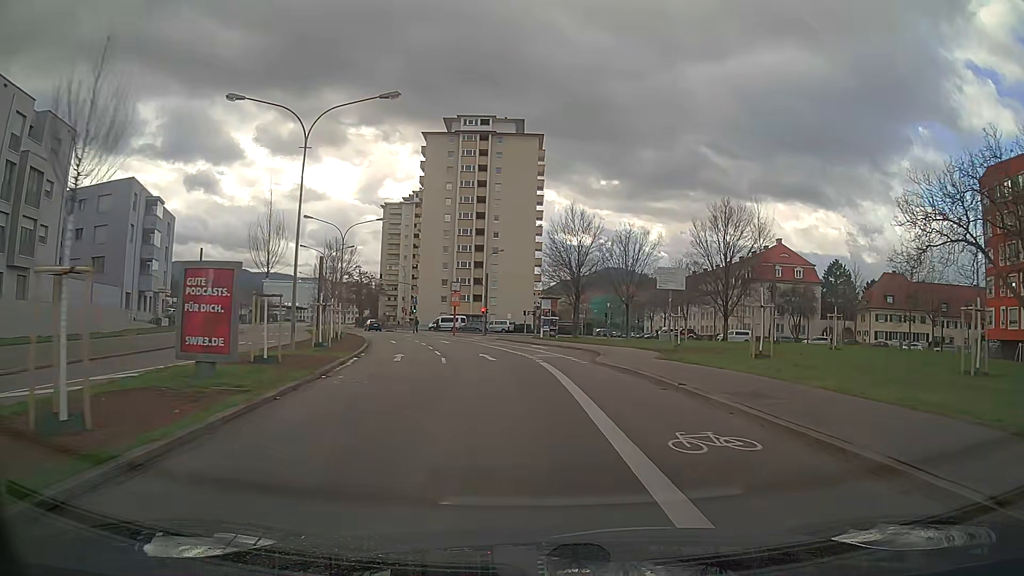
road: secondary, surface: asphalt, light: Day
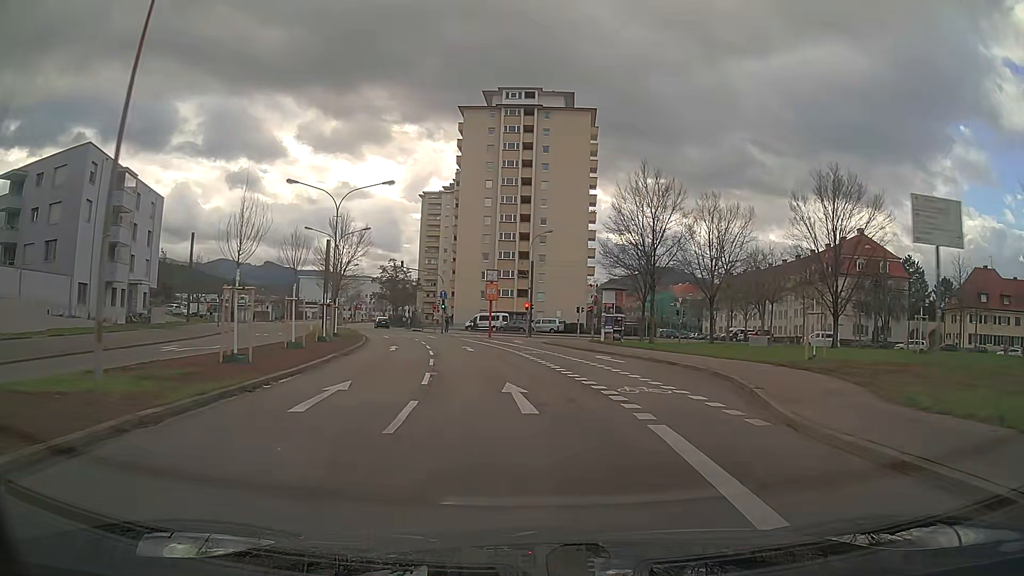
(-0.5, +14.3) m; -4°
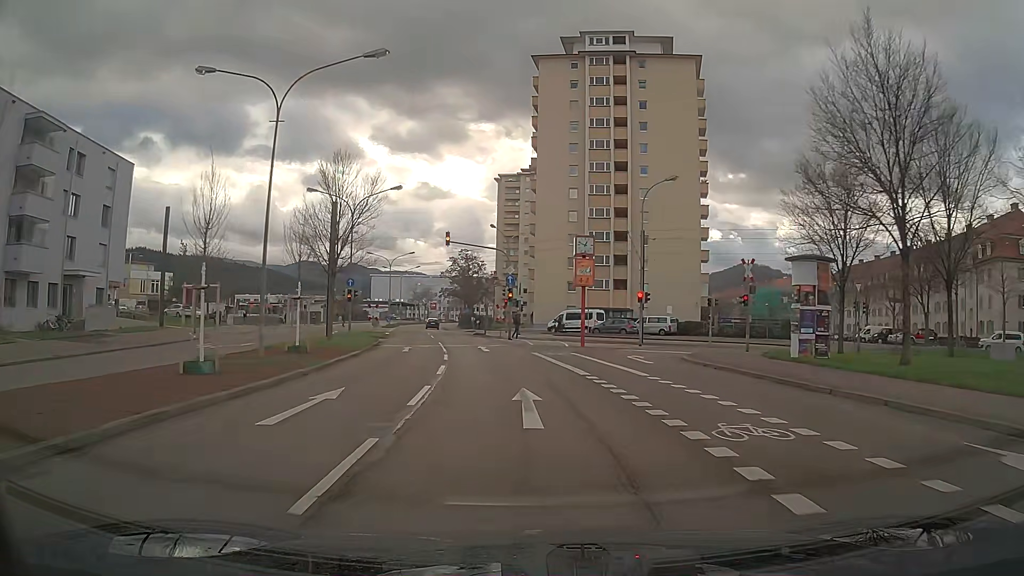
(-1.4, +21.5) m; -7°
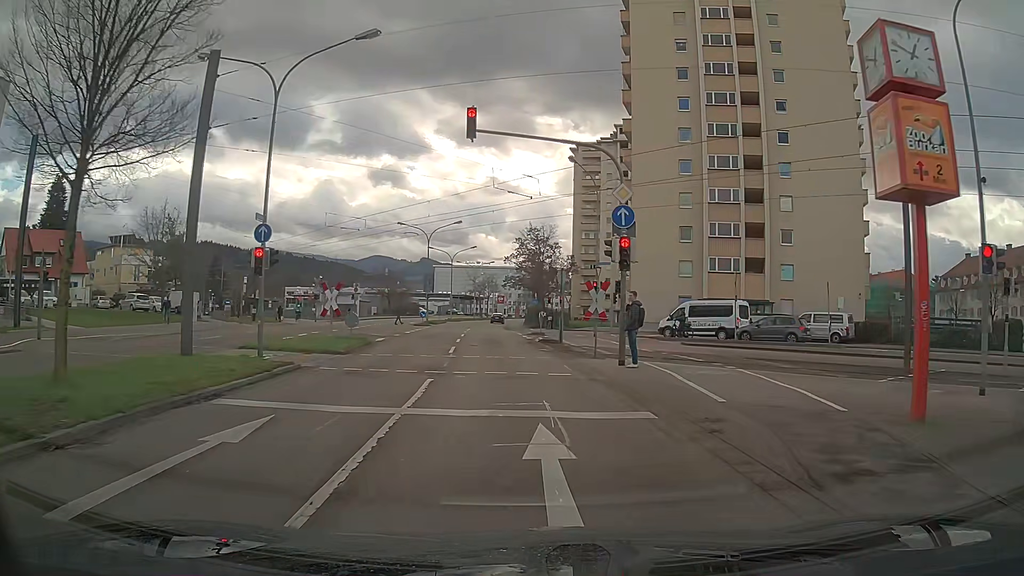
(-1.4, +24.5) m; -6°
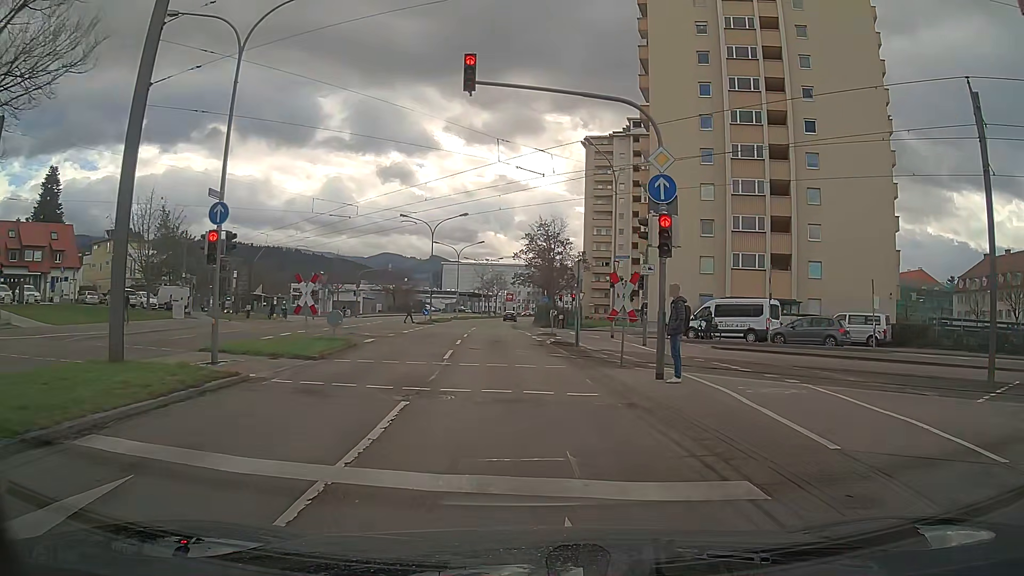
(0.0, +3.5) m; -1°
